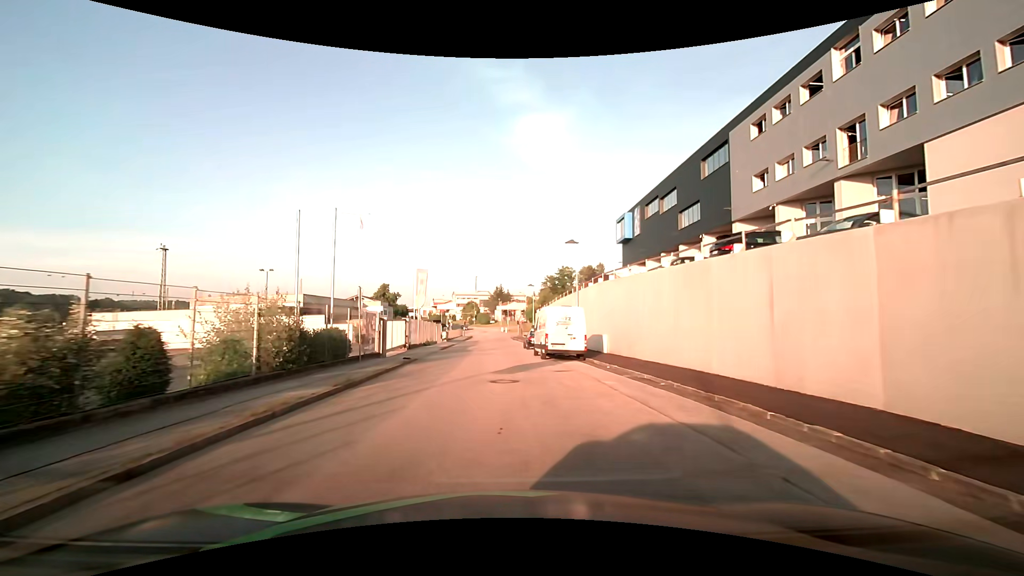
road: residential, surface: asphalt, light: Day
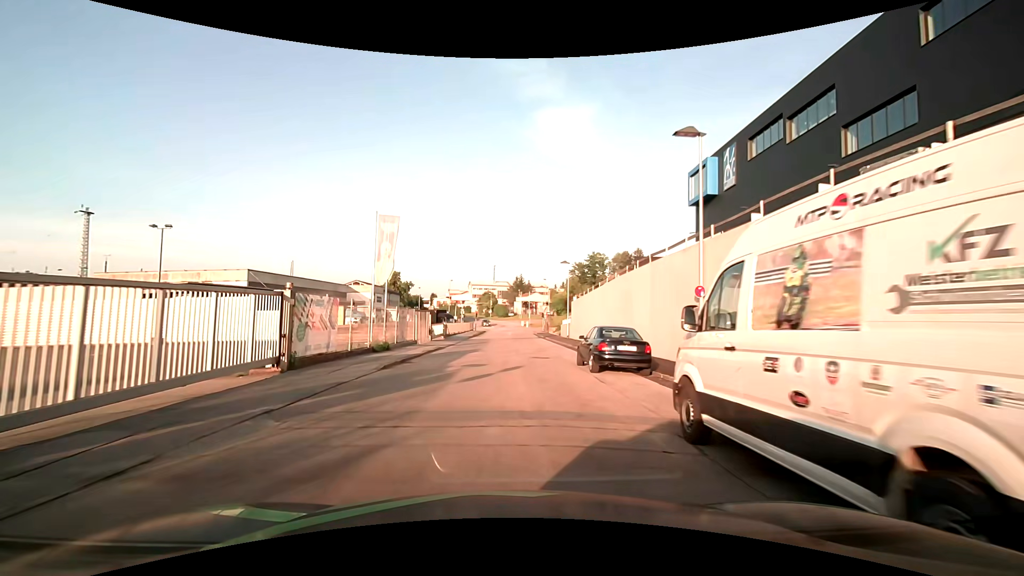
(-0.4, +21.3) m; -2°
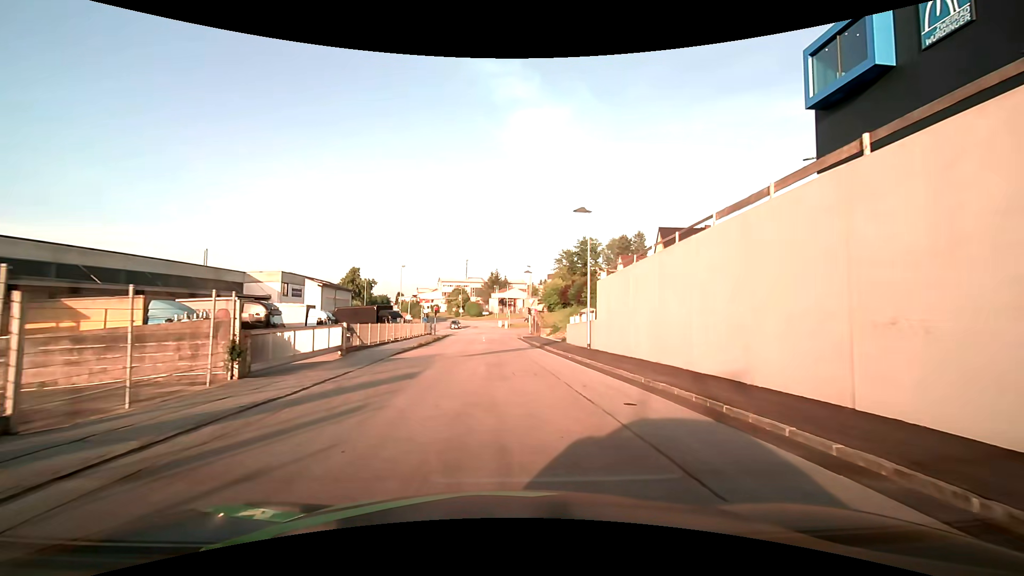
(0.0, +24.5) m; +2°
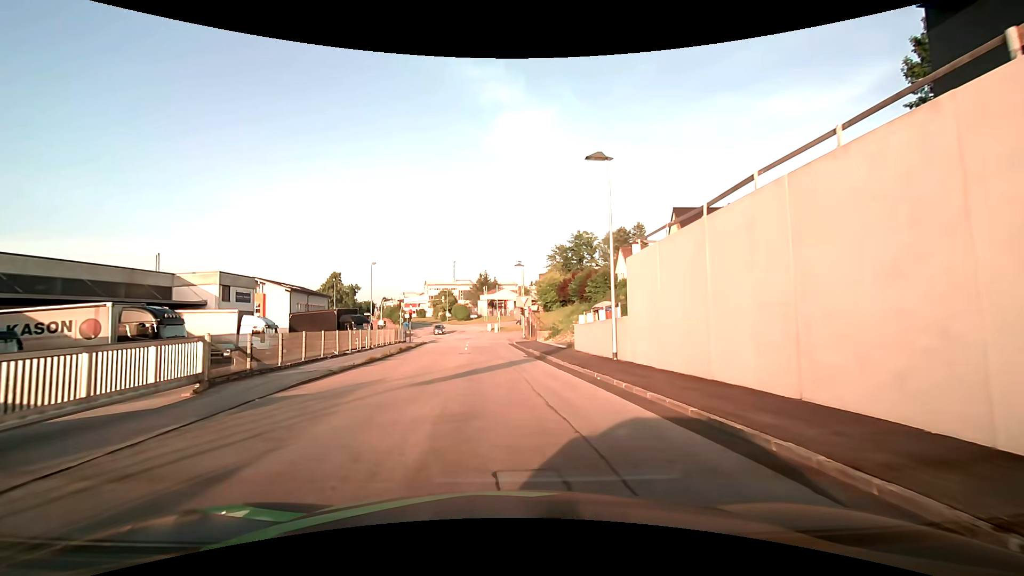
(+0.3, +9.6) m; +1°
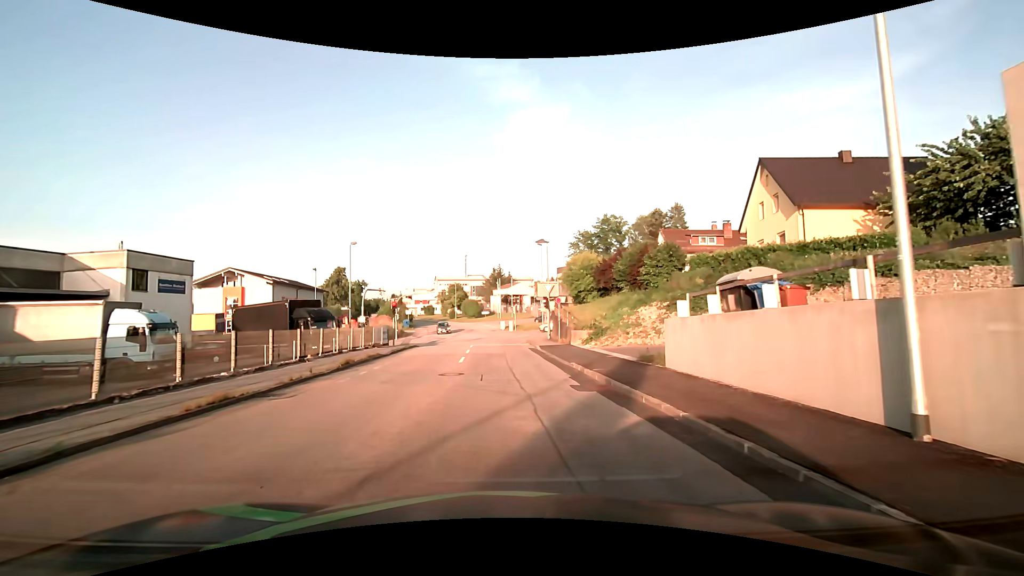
(-0.3, +13.6) m; -2°
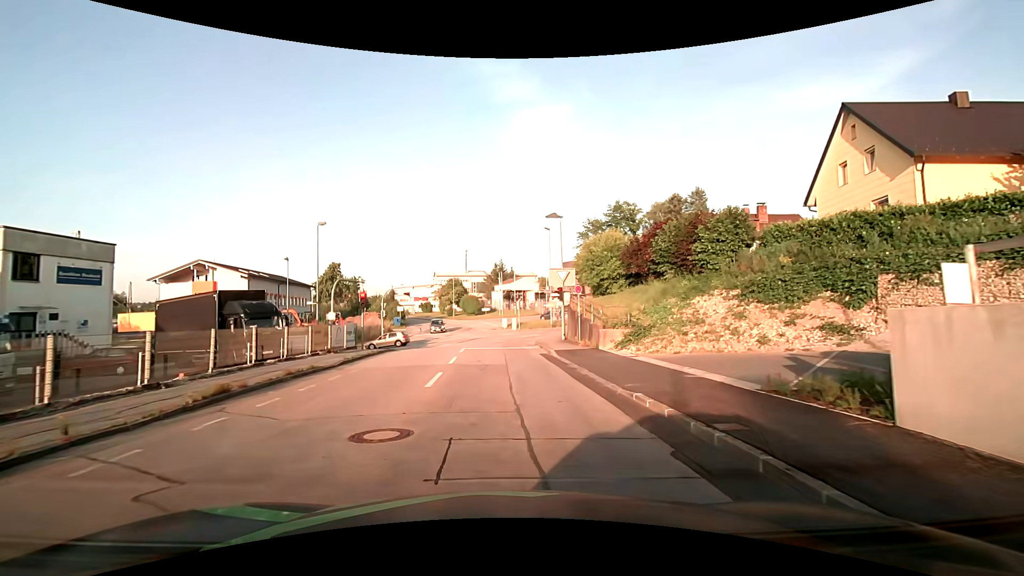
(+0.1, +8.4) m; +1°
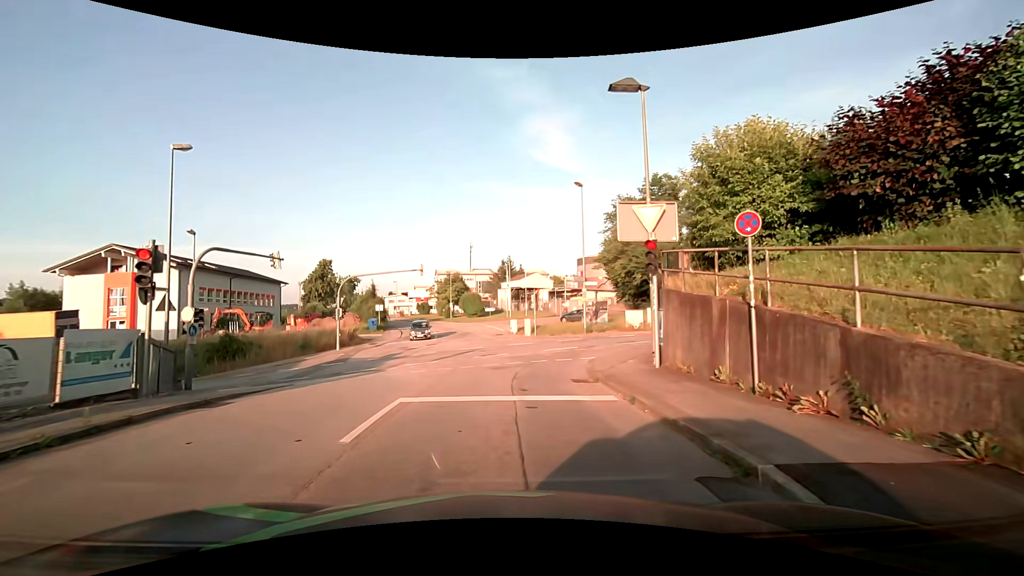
(-0.3, +17.1) m; -1°
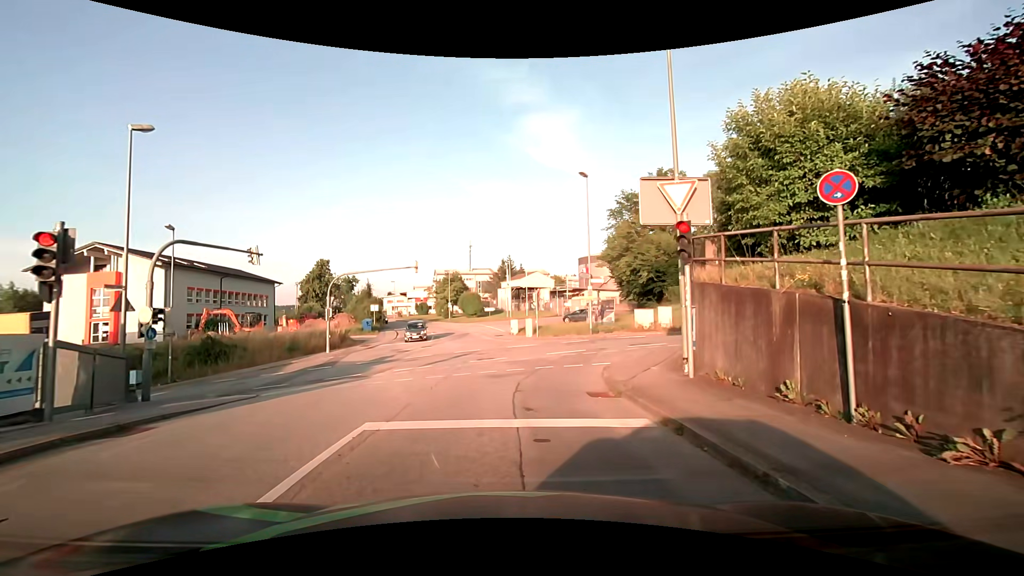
(0.0, +2.1) m; -1°
(0, +10) (-1, +20) (-2, +30) (-4, +40) (-6, +50) (-8, +59) (-11, +69) (-15, +78) (-19, +87) (-23, +96) m
